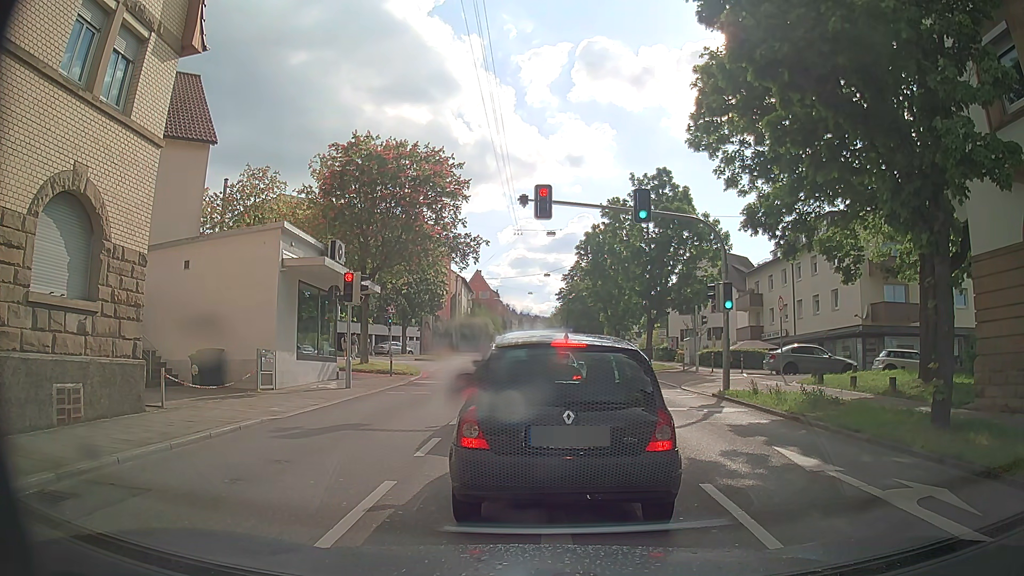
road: secondary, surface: asphalt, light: Day
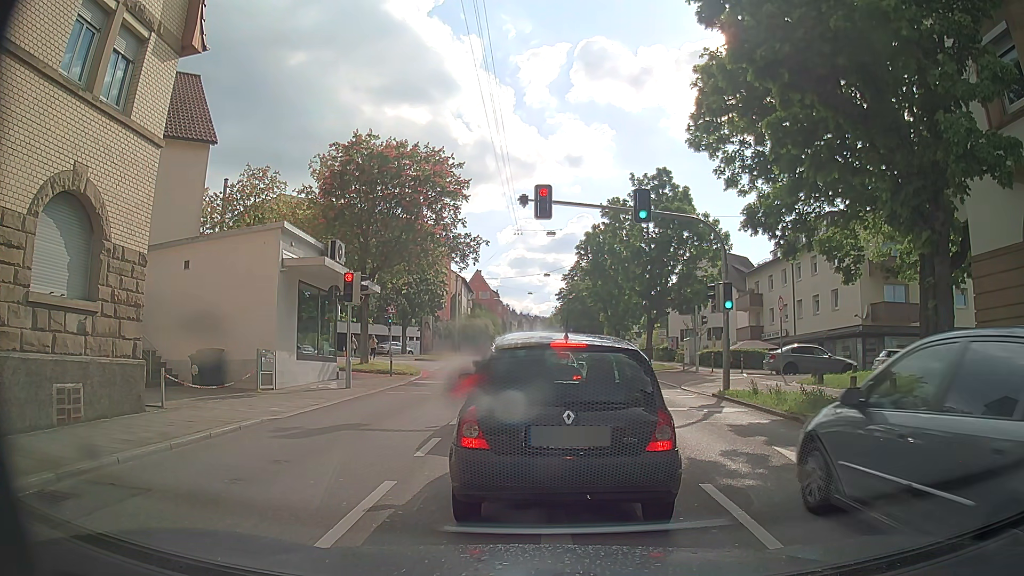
(0.0, 0.0) m; 0°
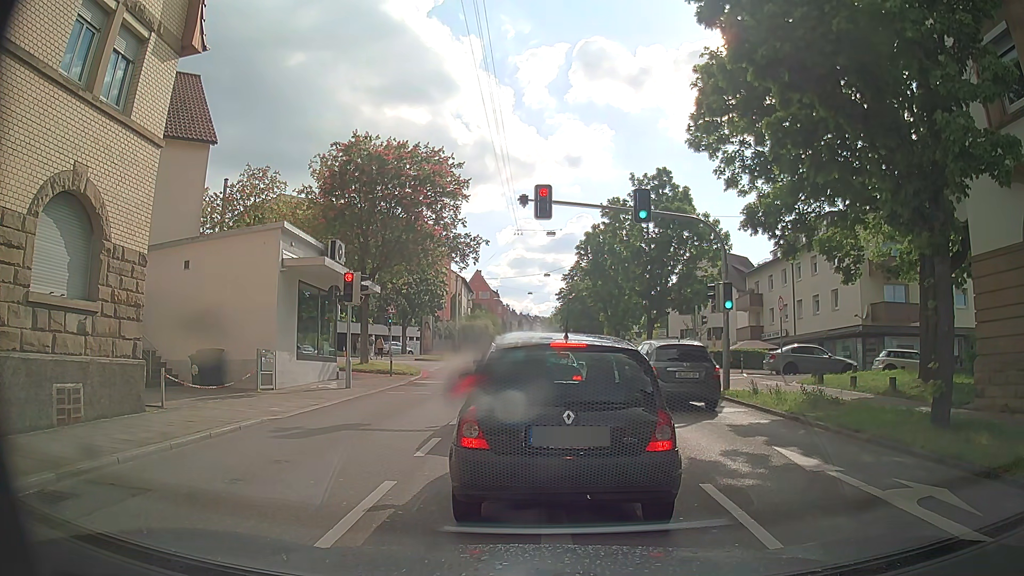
(0.0, 0.0) m; 0°
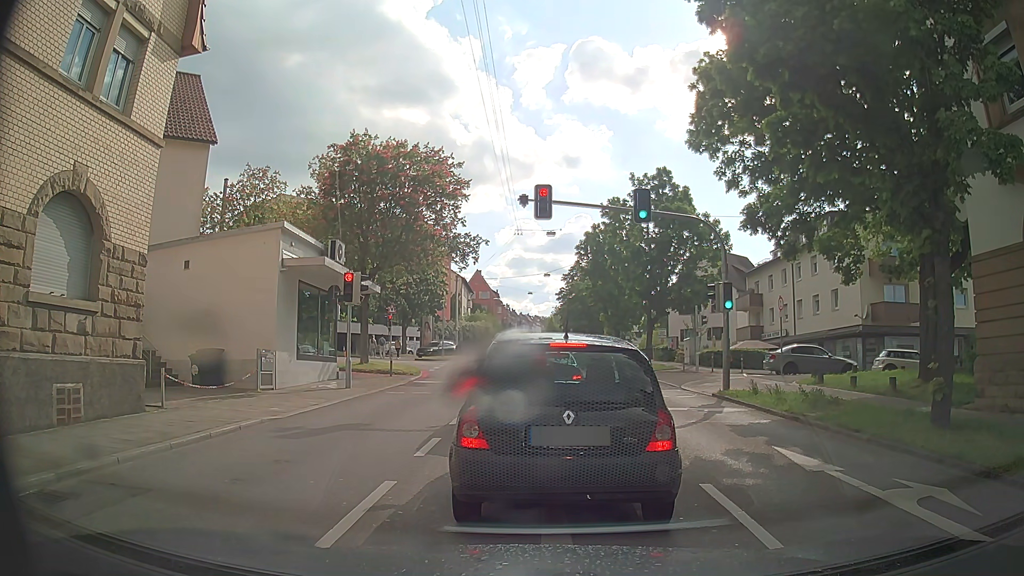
(0.0, 0.0) m; 0°
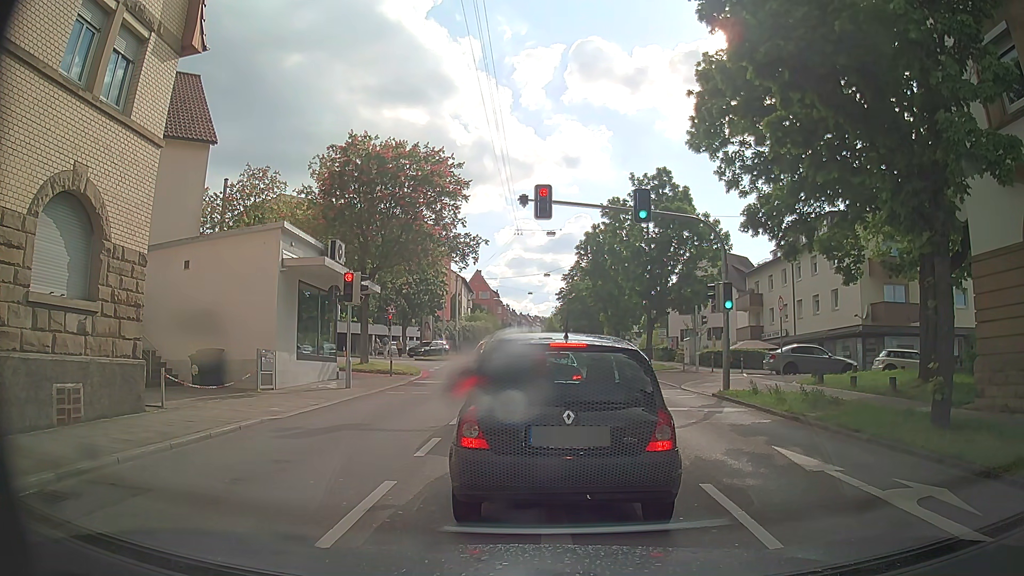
(0.0, 0.0) m; 0°
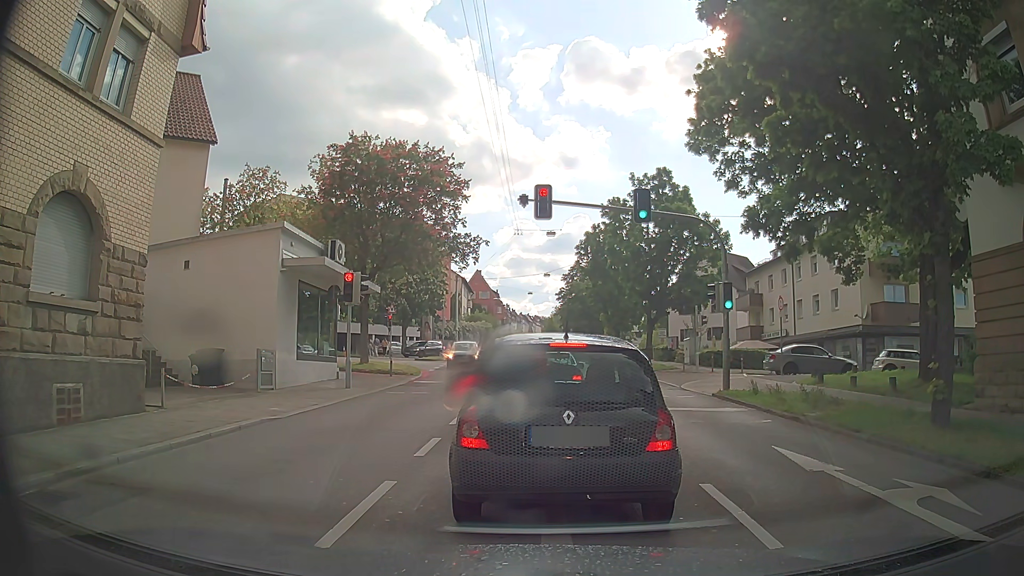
(0.0, 0.0) m; 0°
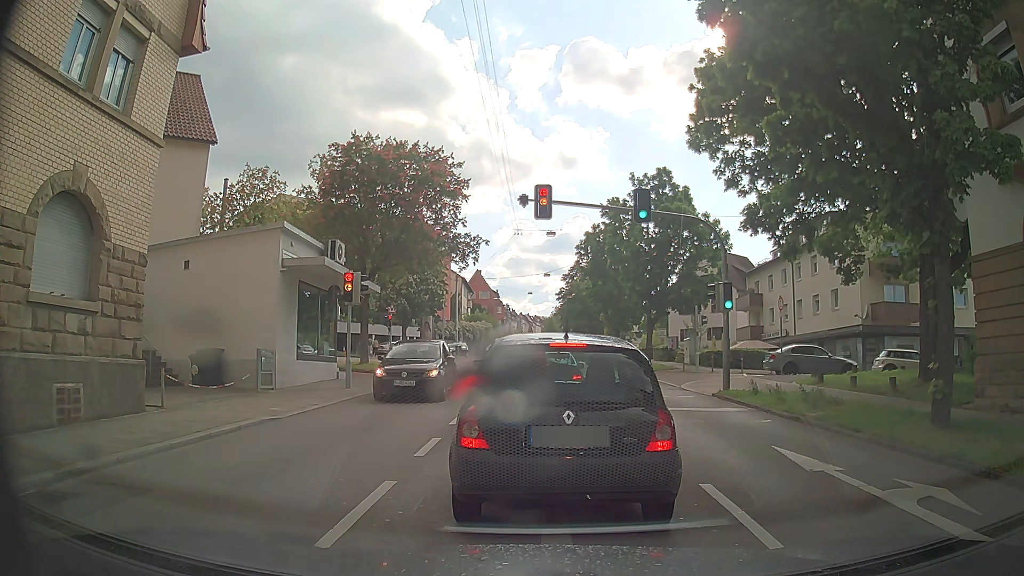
(0.0, 0.0) m; 0°
